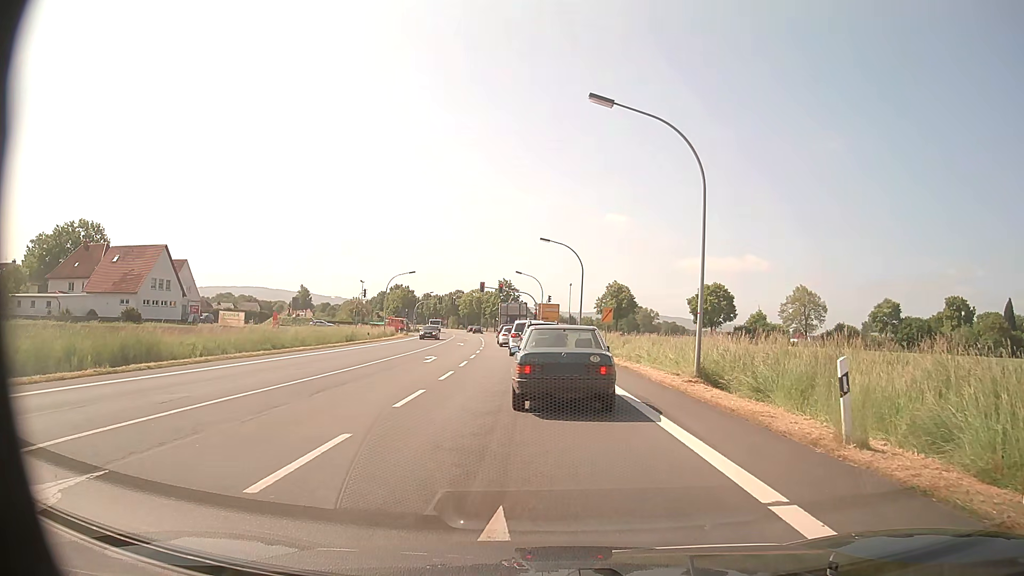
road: primary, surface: asphalt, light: Day
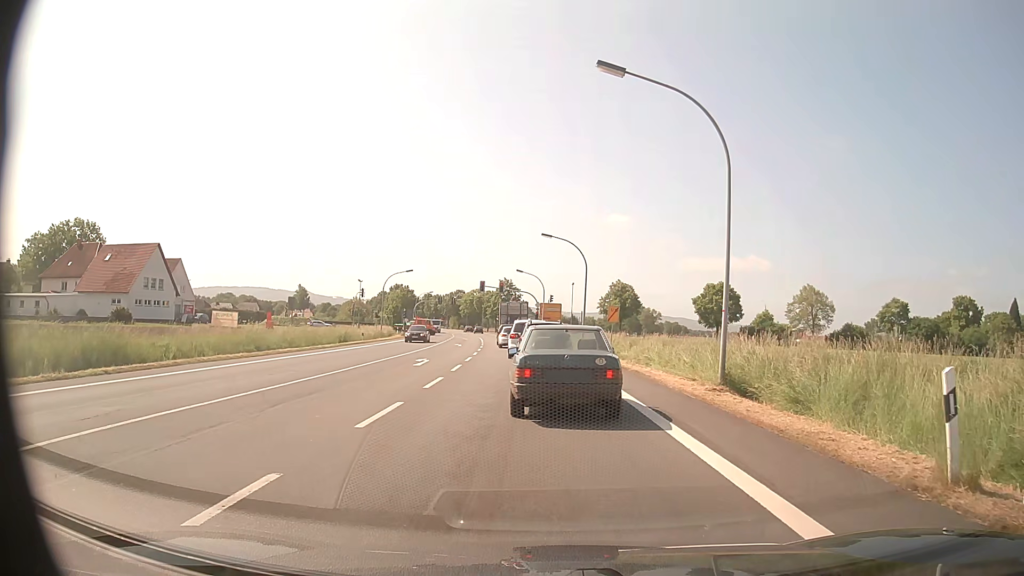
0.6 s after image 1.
(0.0, +2.3) m; 0°
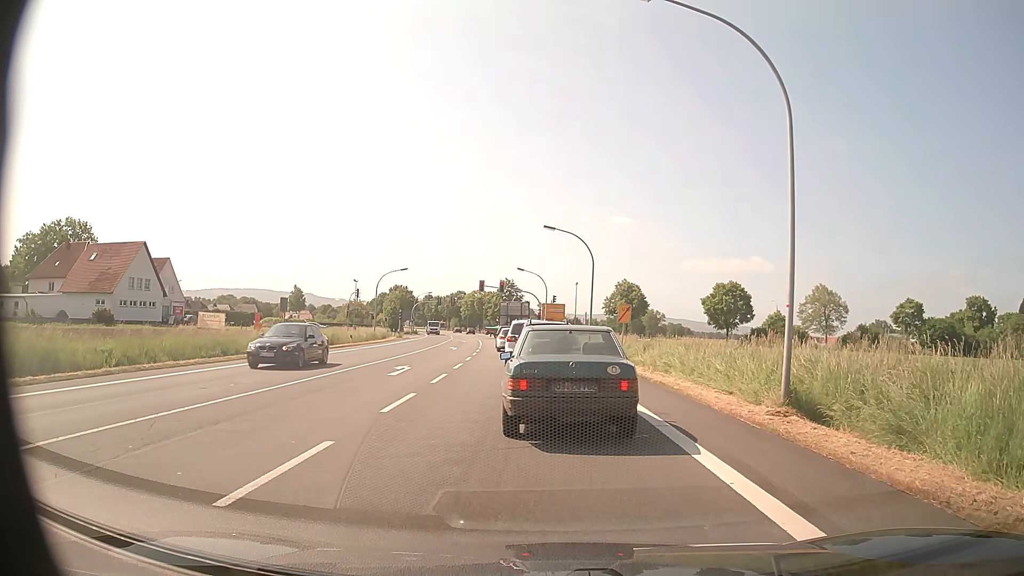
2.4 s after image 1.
(0.0, +3.9) m; -1°
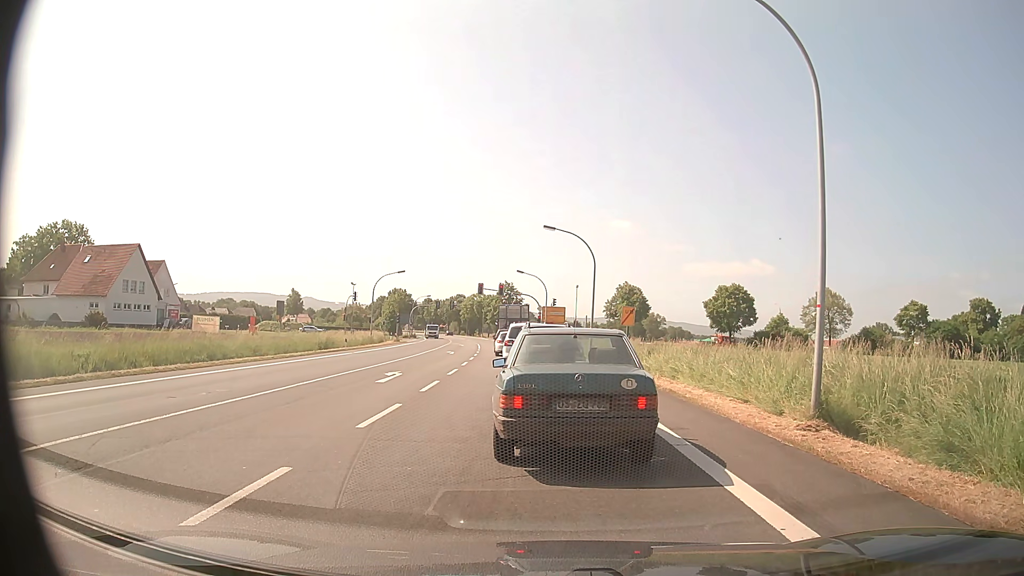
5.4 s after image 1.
(0.0, +1.3) m; 0°
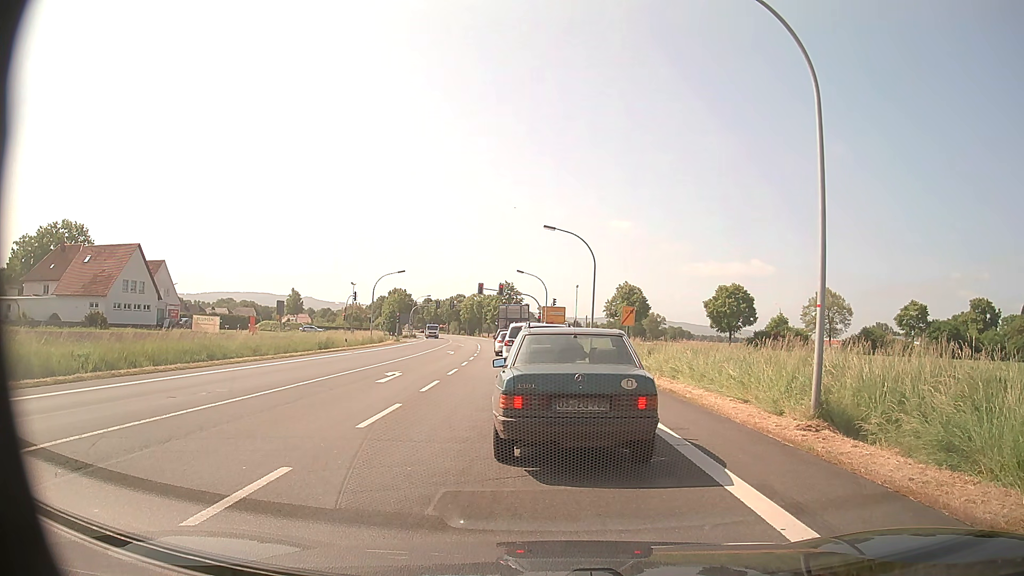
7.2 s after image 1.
(0.0, +0.1) m; 0°
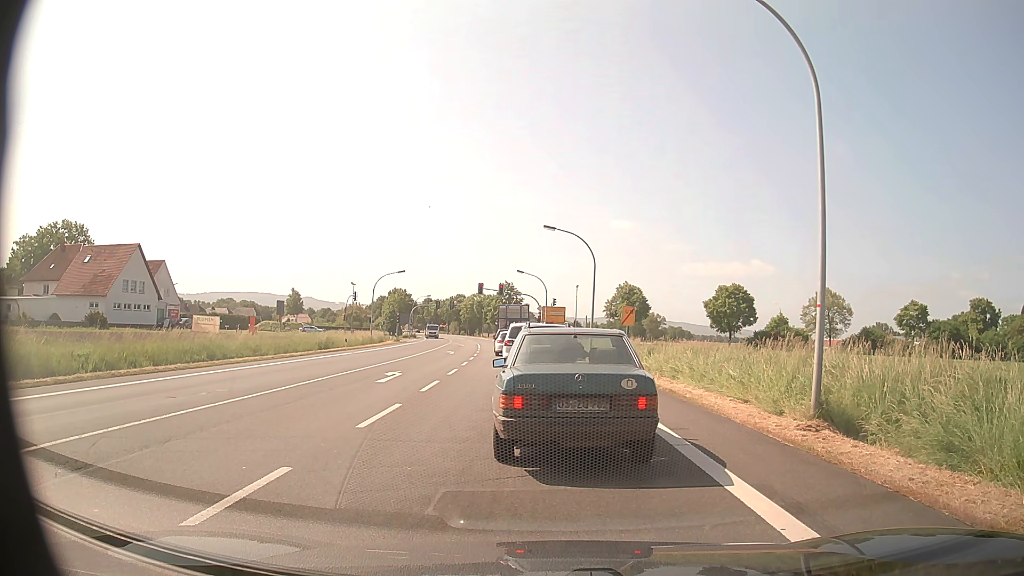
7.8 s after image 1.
(0.0, 0.0) m; 0°
